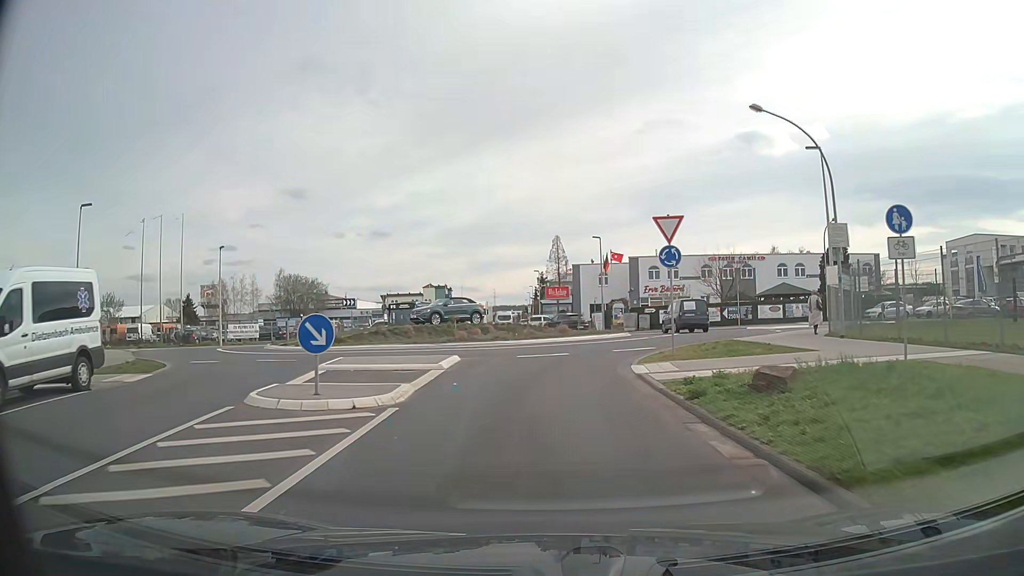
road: tertiary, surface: asphalt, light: Day
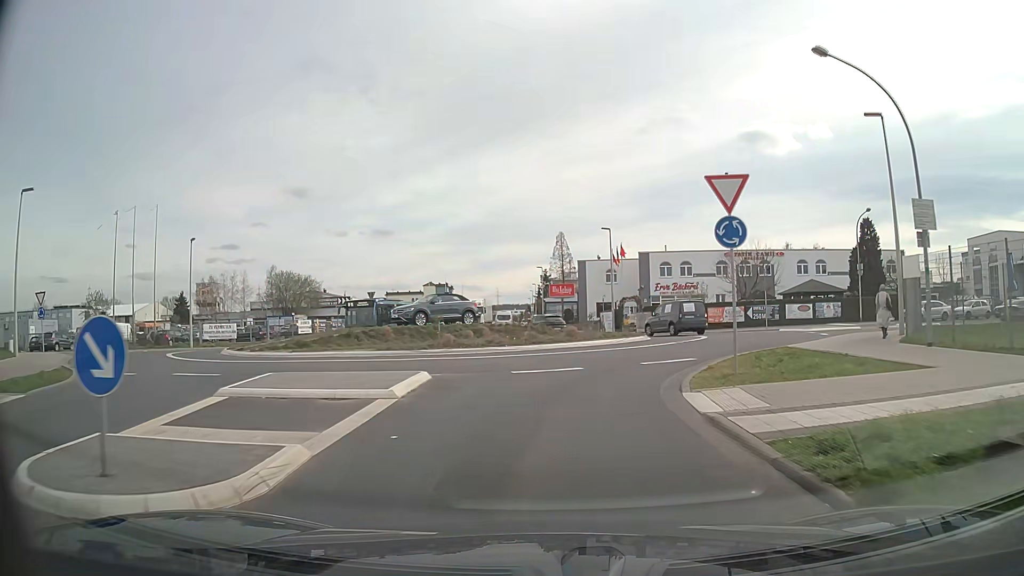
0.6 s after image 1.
(0.0, +5.3) m; 0°
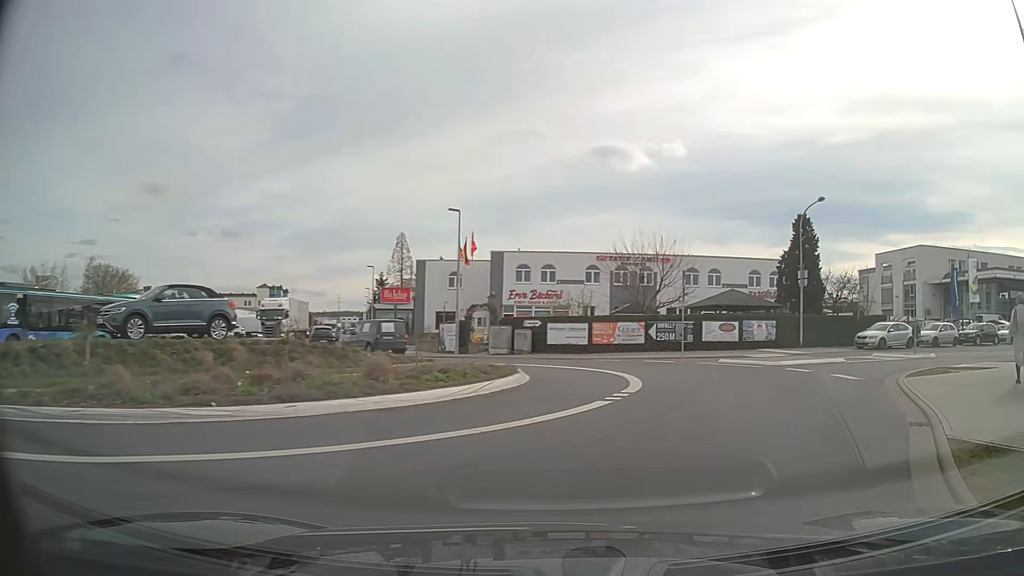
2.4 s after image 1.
(+0.7, +13.4) m; +14°
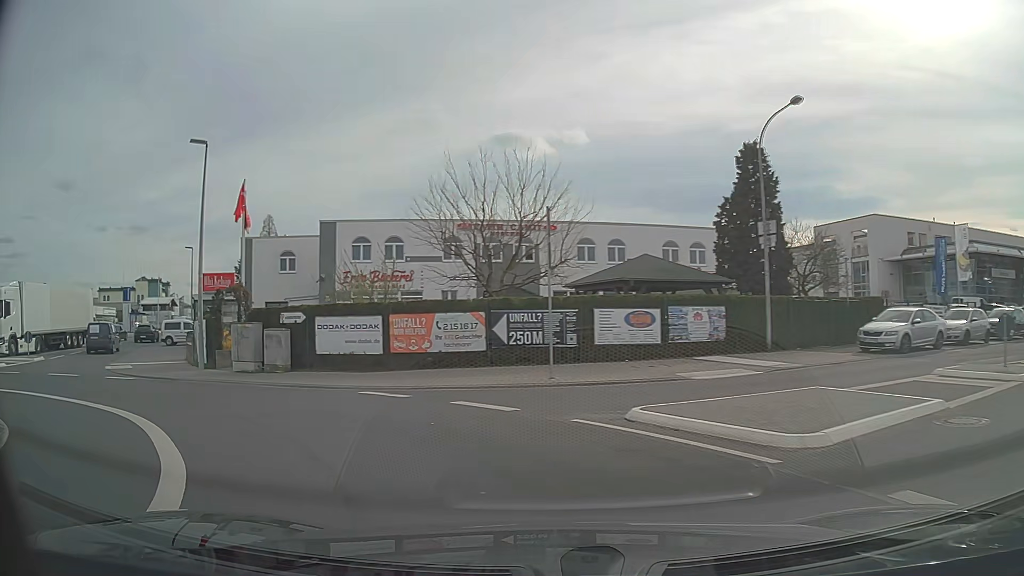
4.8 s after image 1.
(+3.5, +14.7) m; +8°
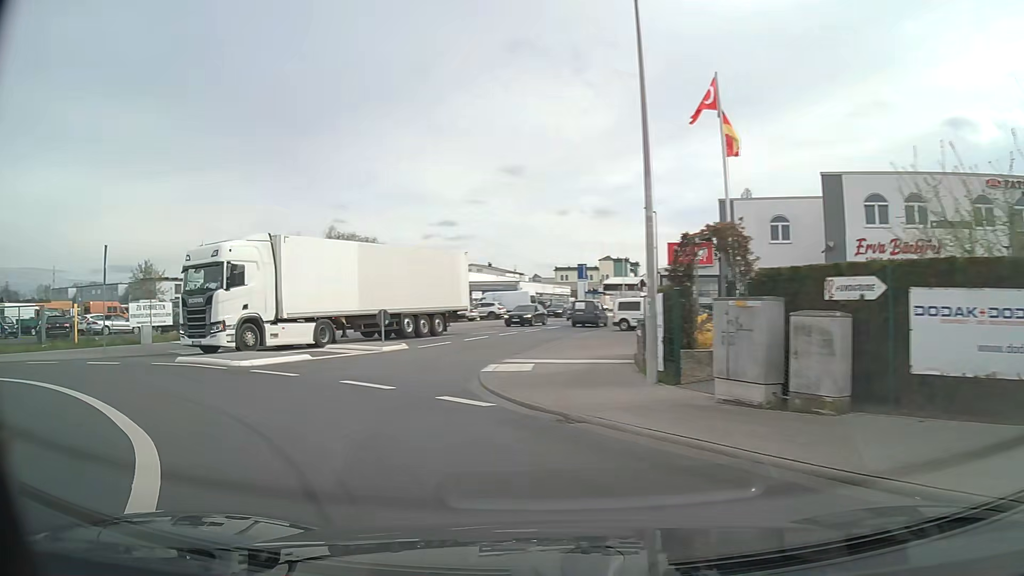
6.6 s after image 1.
(-3.8, +10.2) m; -41°
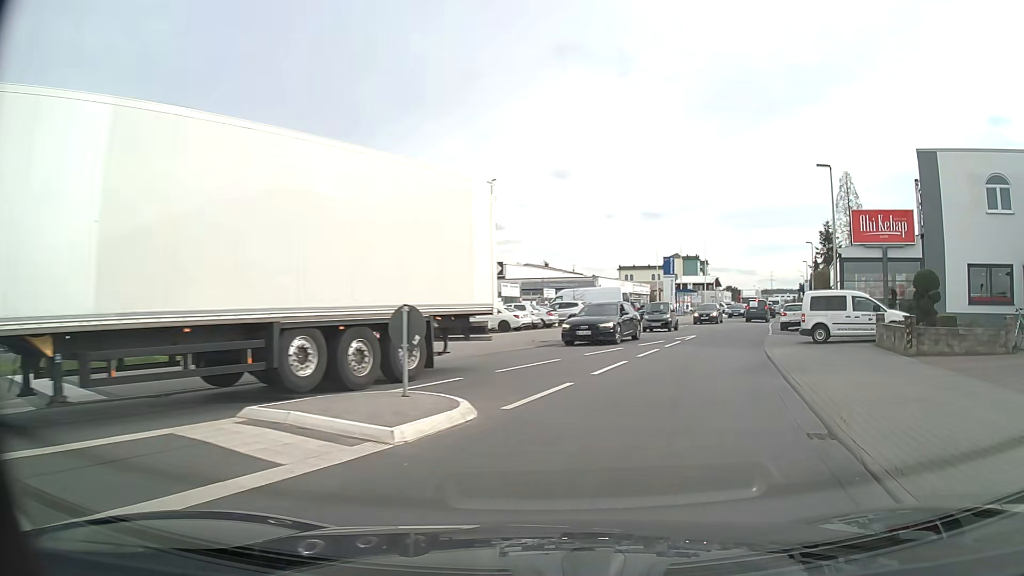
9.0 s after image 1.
(-3.4, +15.6) m; -5°
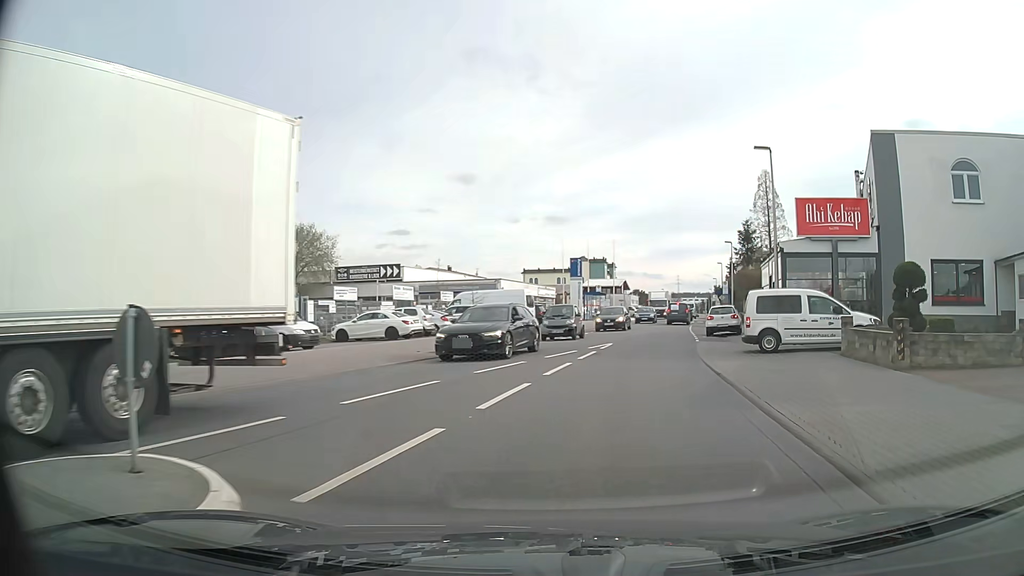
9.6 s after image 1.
(+0.3, +4.4) m; +8°
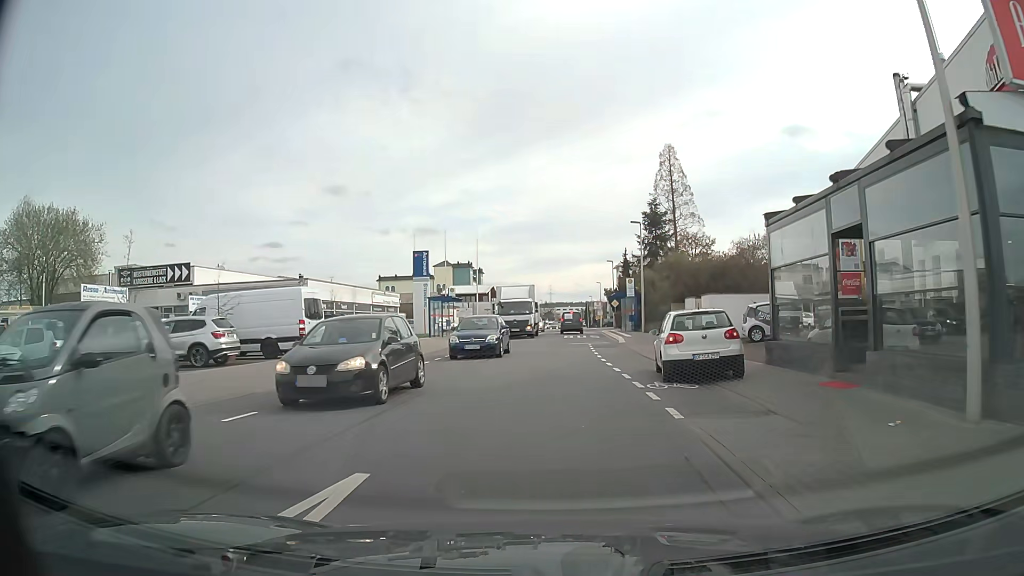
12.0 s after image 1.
(+2.9, +19.7) m; +11°
